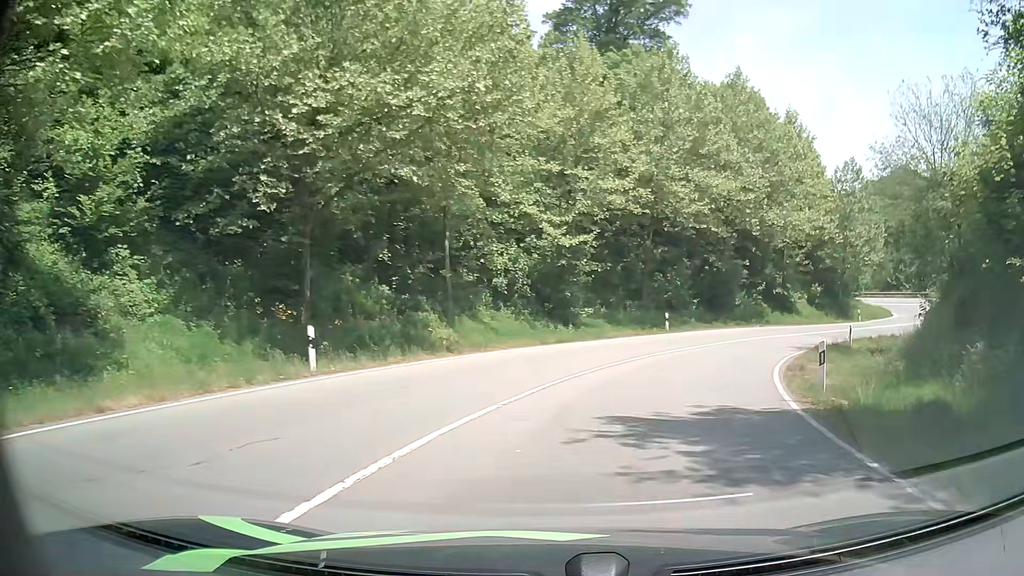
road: primary_link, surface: asphalt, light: Day
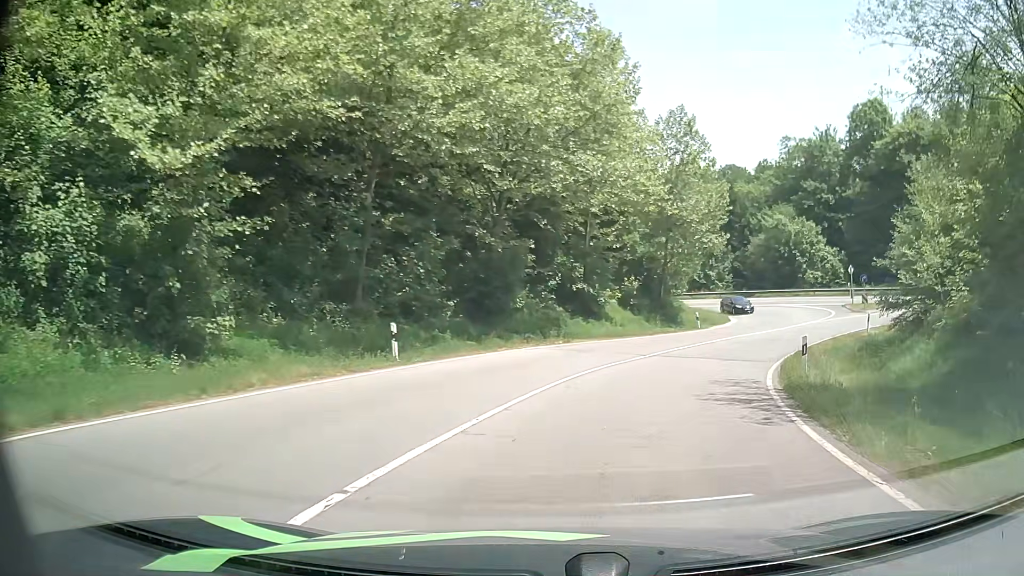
(+3.3, +18.6) m; +20°
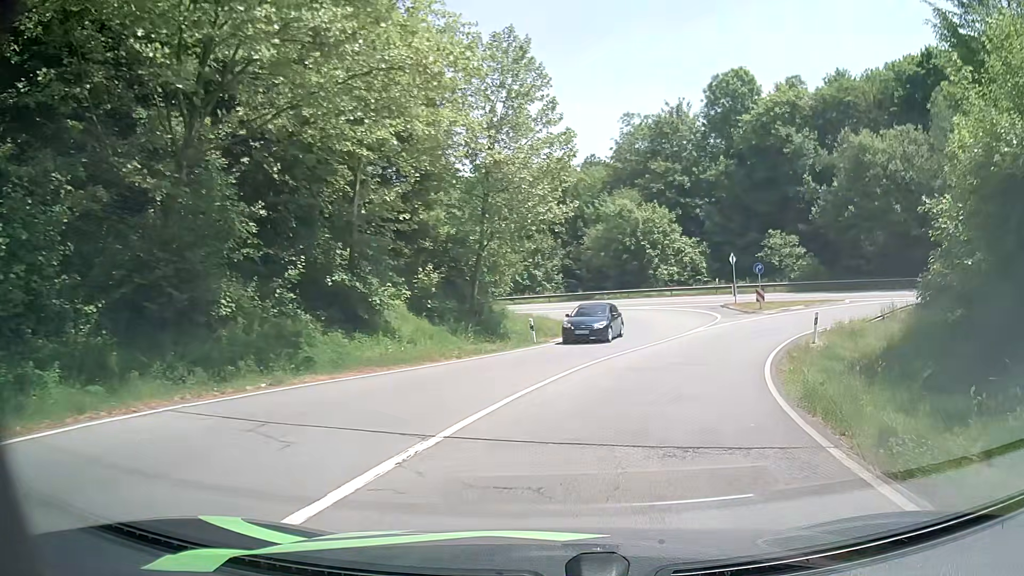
(+2.2, +14.2) m; +17°
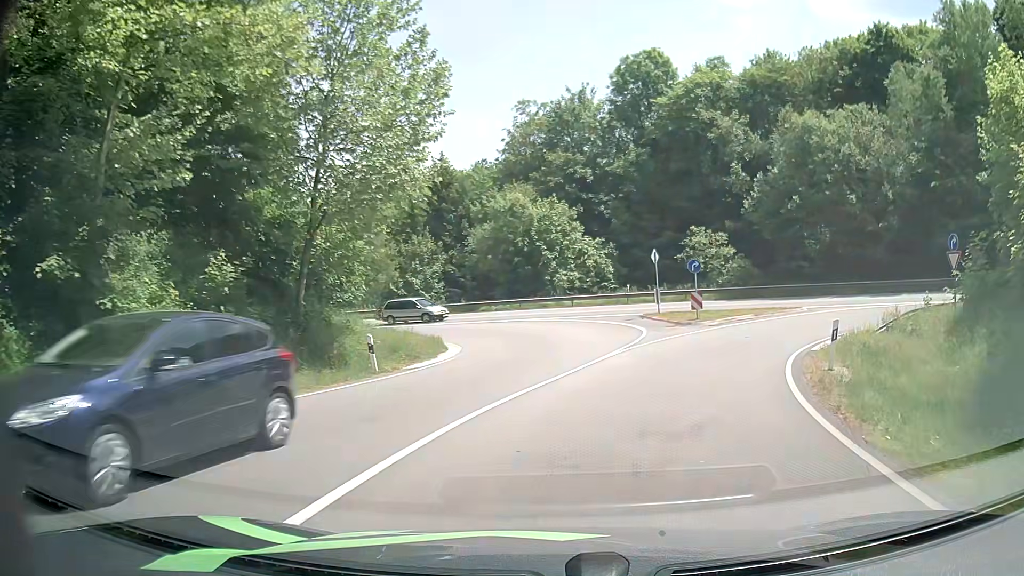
(+0.7, +9.4) m; +9°
